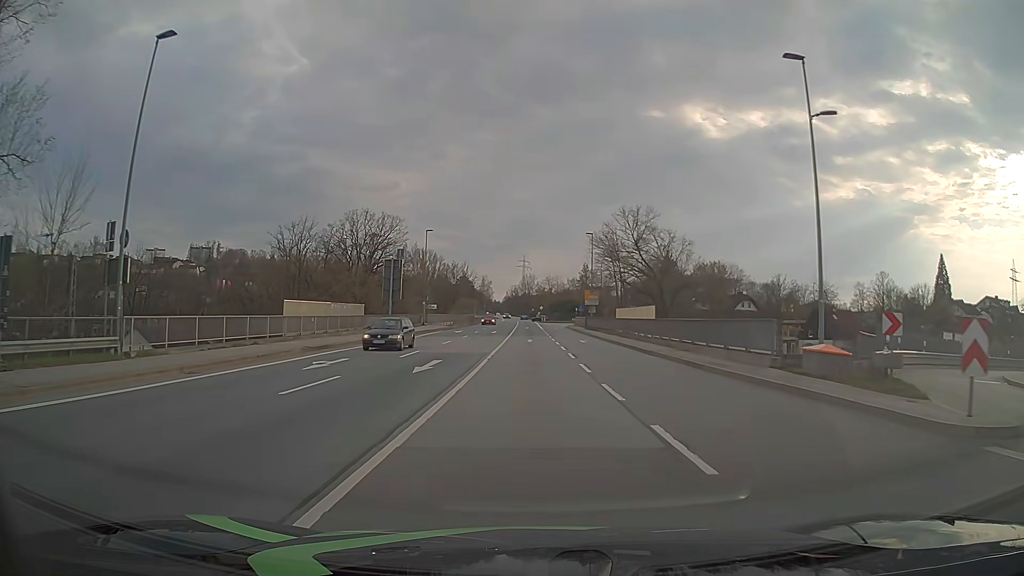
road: primary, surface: asphalt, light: Day
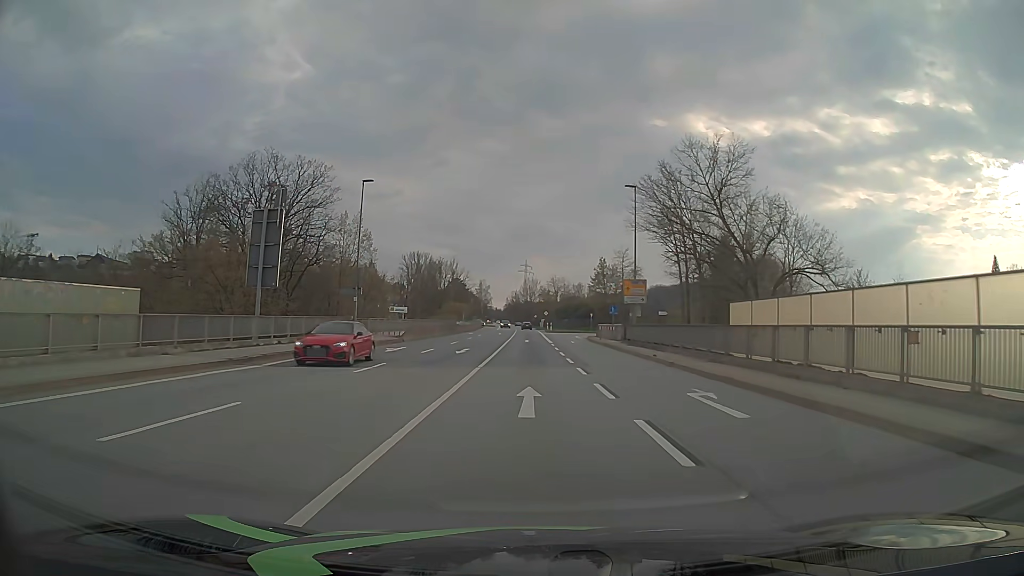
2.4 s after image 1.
(0.0, +30.0) m; 0°
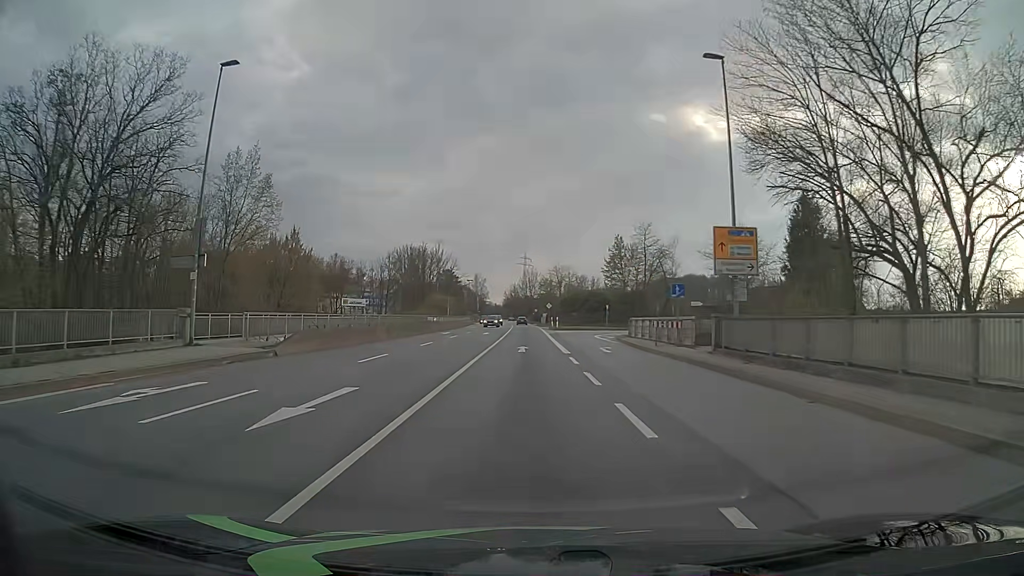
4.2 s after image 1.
(+0.1, +22.6) m; 0°
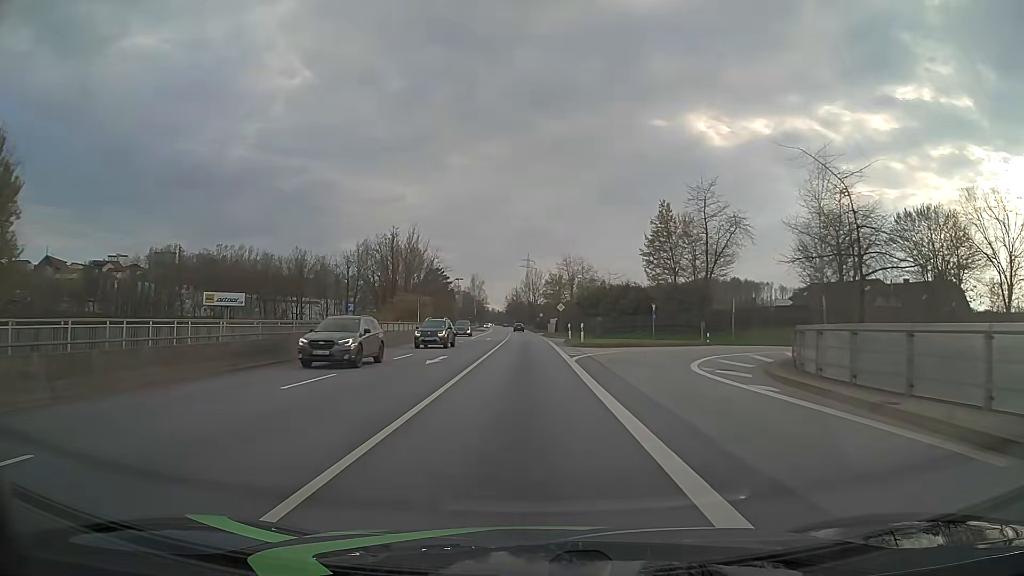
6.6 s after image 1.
(-0.1, +30.2) m; 0°
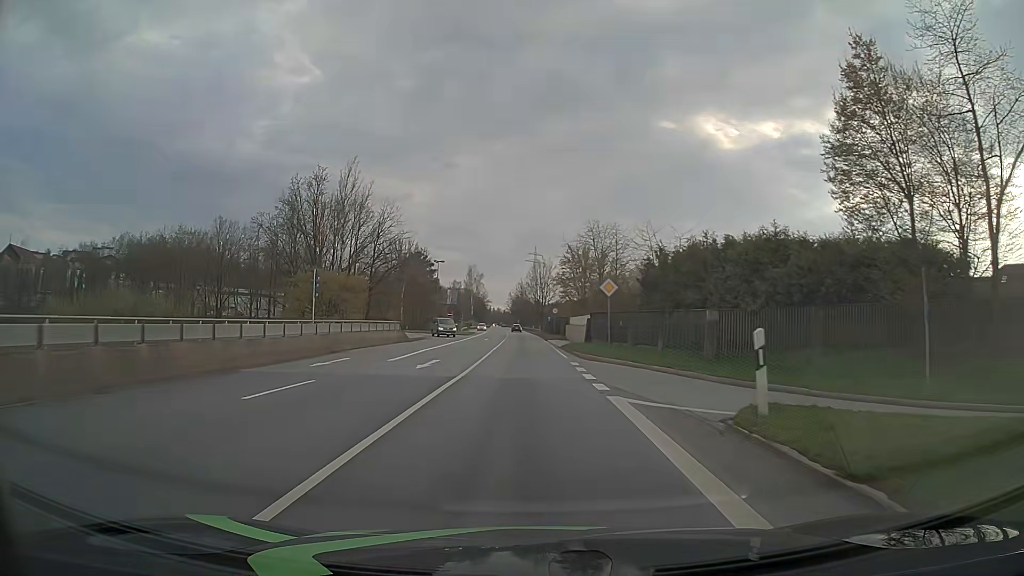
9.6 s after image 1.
(-0.2, +37.9) m; -1°
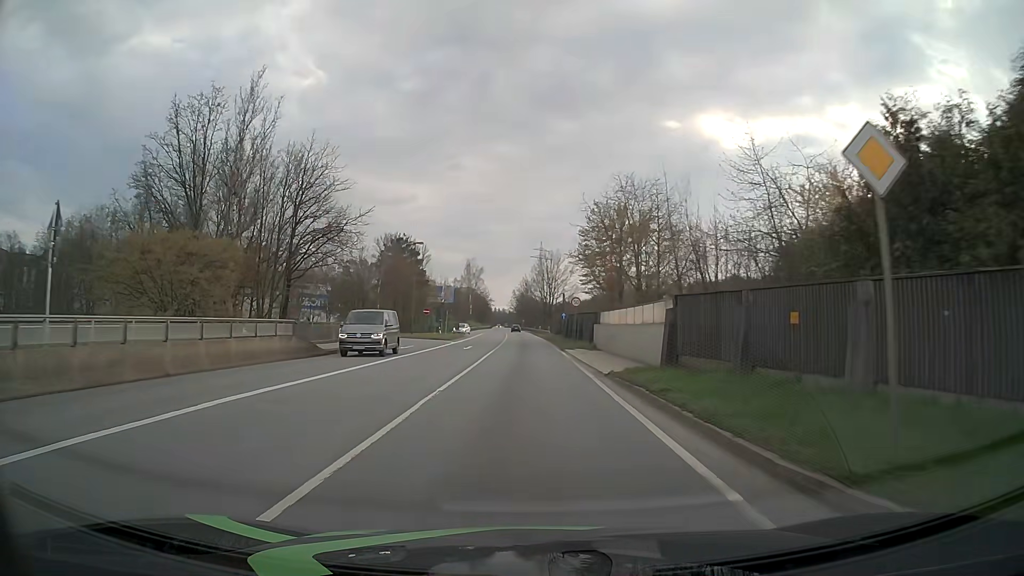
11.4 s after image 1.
(0.0, +22.9) m; -1°
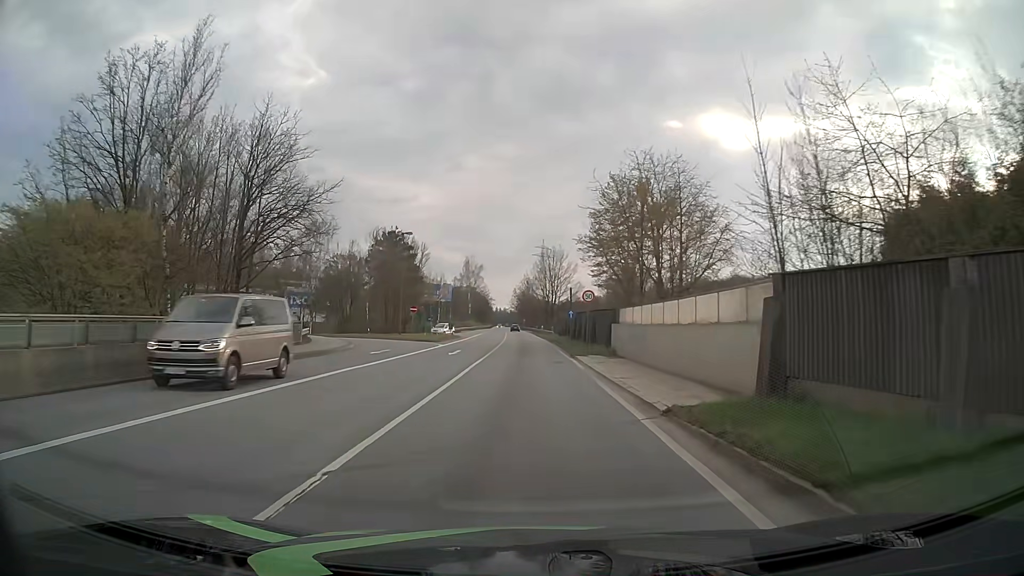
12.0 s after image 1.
(0.0, +7.6) m; 0°
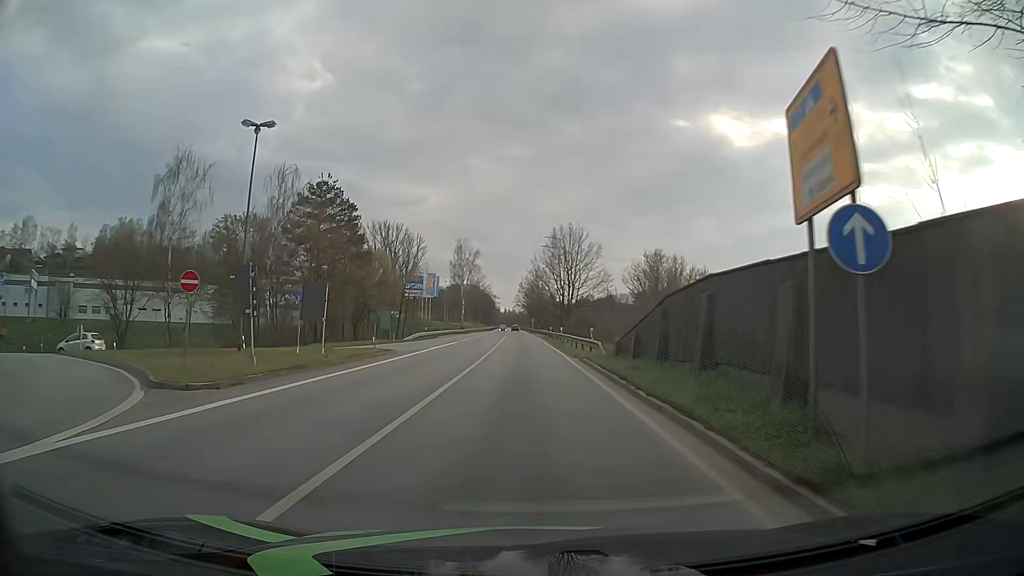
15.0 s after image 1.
(-0.3, +38.0) m; -1°
(0, +10) (0, +20) (0, +30) (0, +40) (-1, +50) (-1, +60) (-1, +70) (-1, +80) (-2, +90) (-2, +100) m
